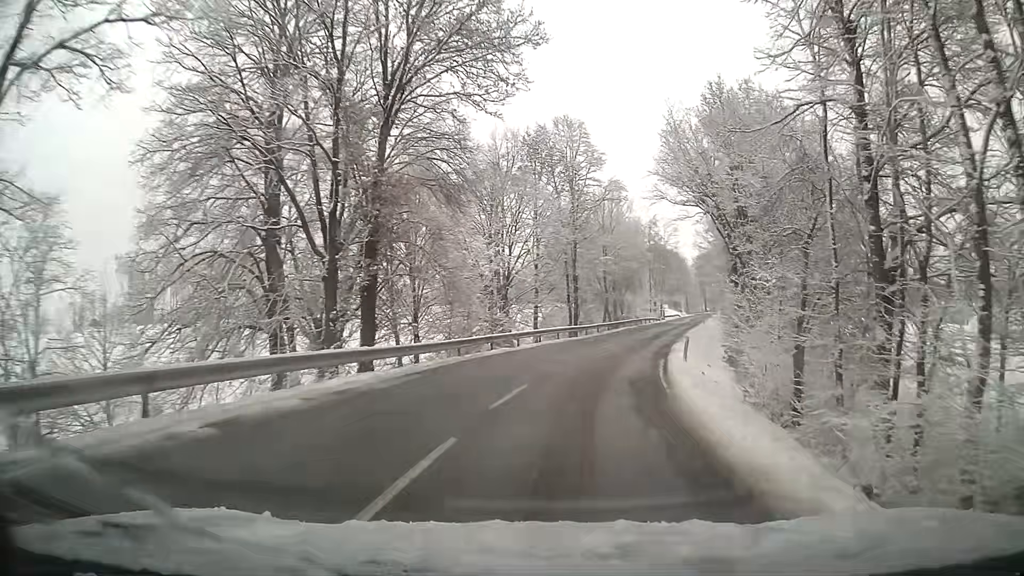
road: tertiary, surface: asphalt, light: Day
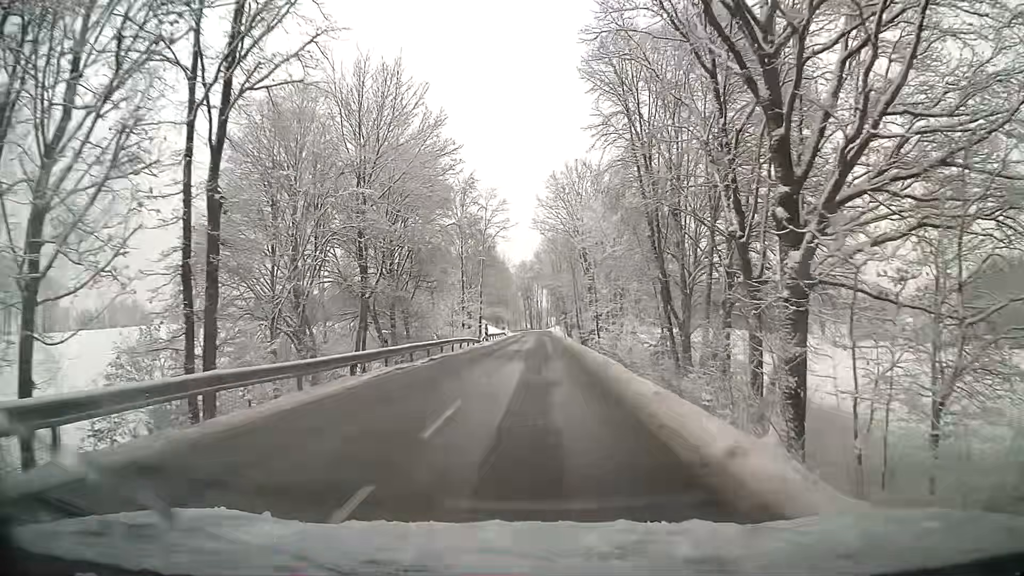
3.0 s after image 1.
(+6.0, +40.2) m; +14°
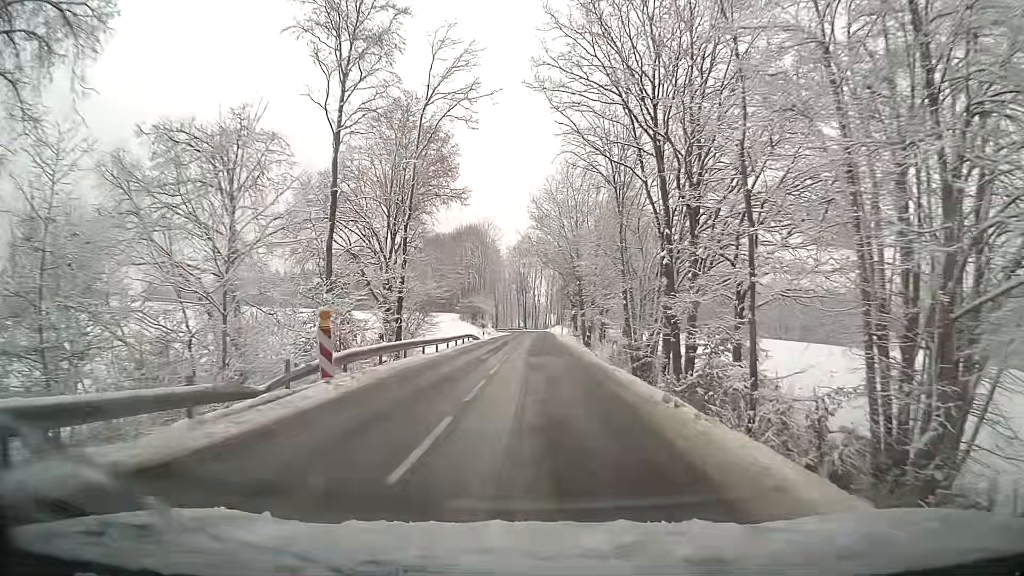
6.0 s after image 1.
(+0.2, +41.6) m; 0°
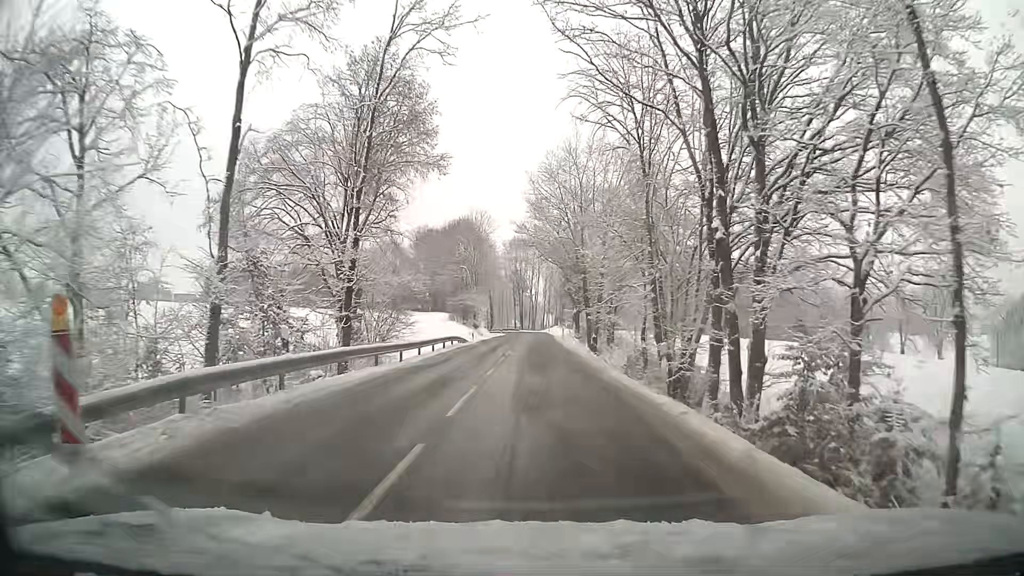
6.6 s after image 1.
(0.0, +8.3) m; 0°
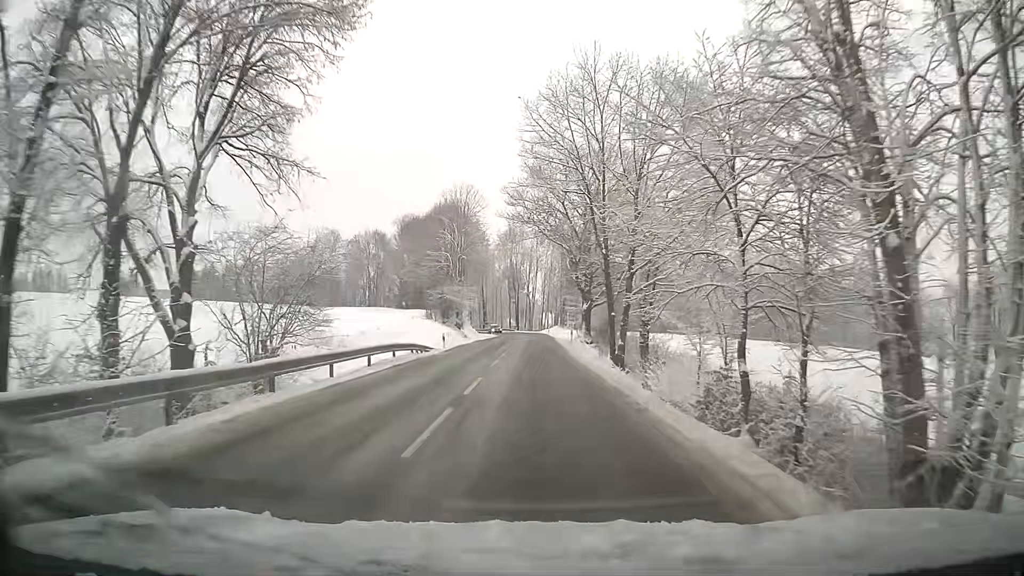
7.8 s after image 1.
(0.0, +16.3) m; 0°
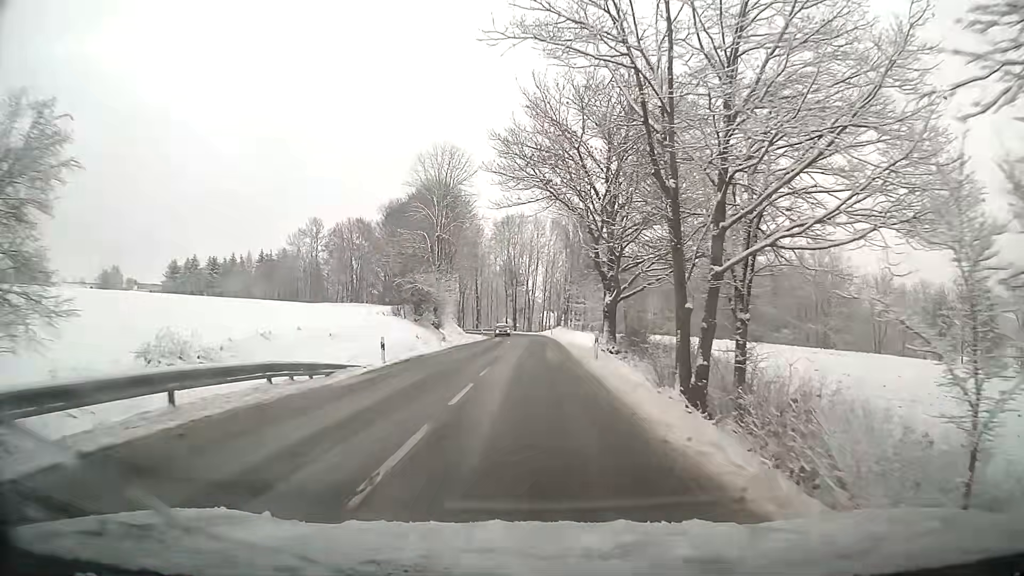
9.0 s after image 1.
(0.0, +15.8) m; 0°
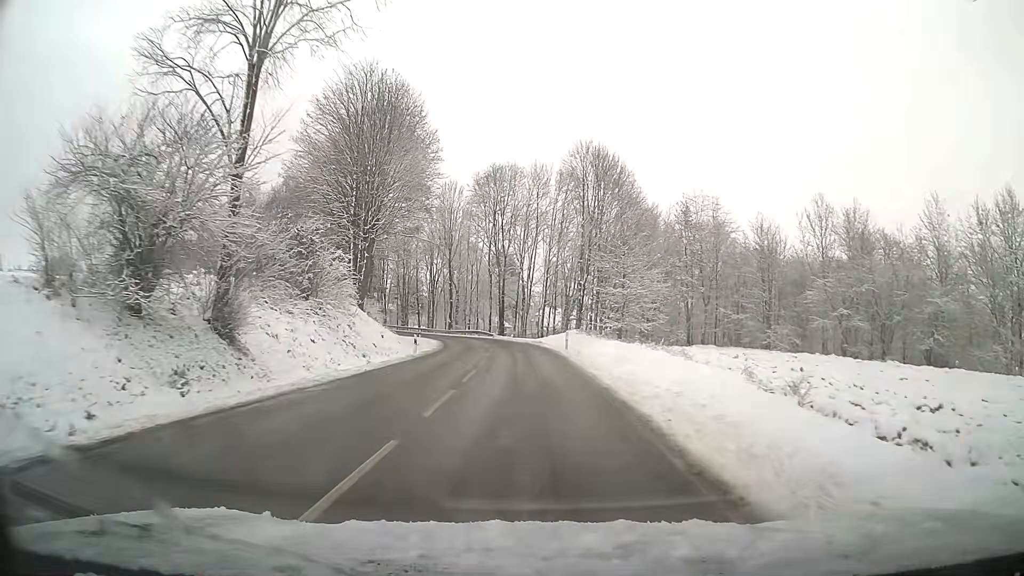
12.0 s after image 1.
(+0.1, +38.3) m; 0°
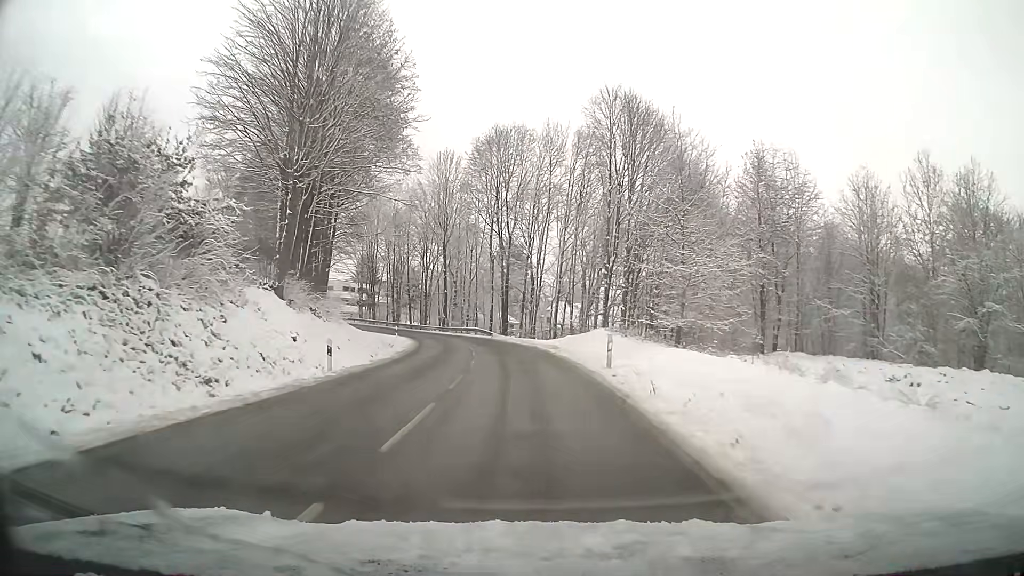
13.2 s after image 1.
(-0.1, +15.2) m; -1°
(0, +10) (-1, +20) (-1, +30) (-3, +40) (-5, +50) (-8, +59) (-12, +68) (-17, +77) (-22, +86) (-28, +94) m
